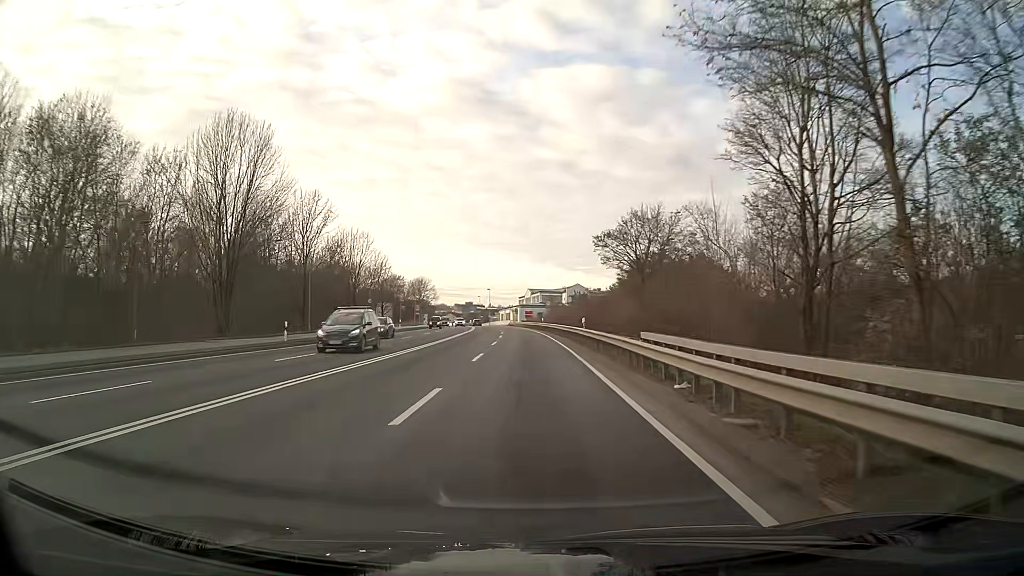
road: primary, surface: asphalt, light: Day
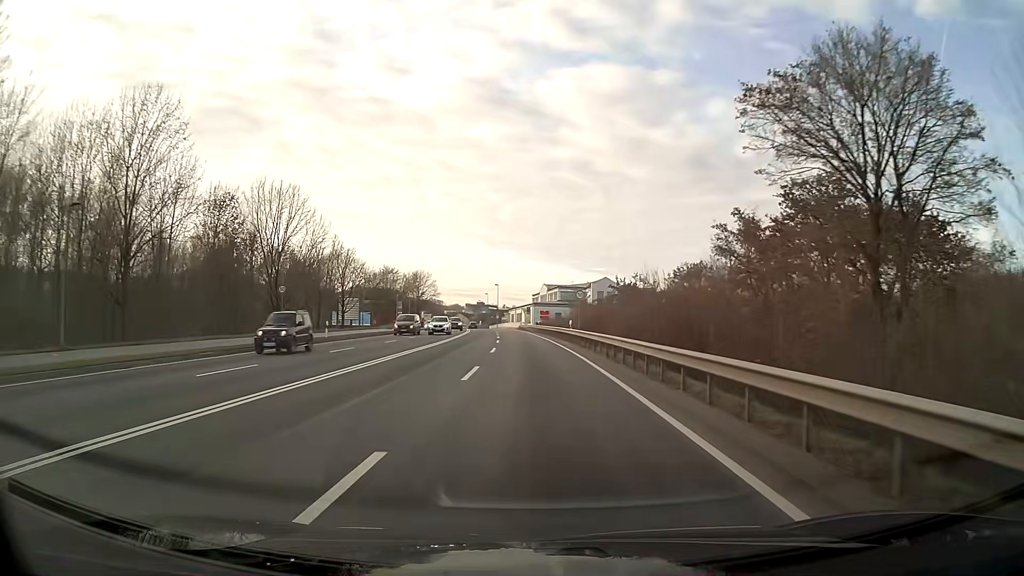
(-0.3, +29.7) m; -1°
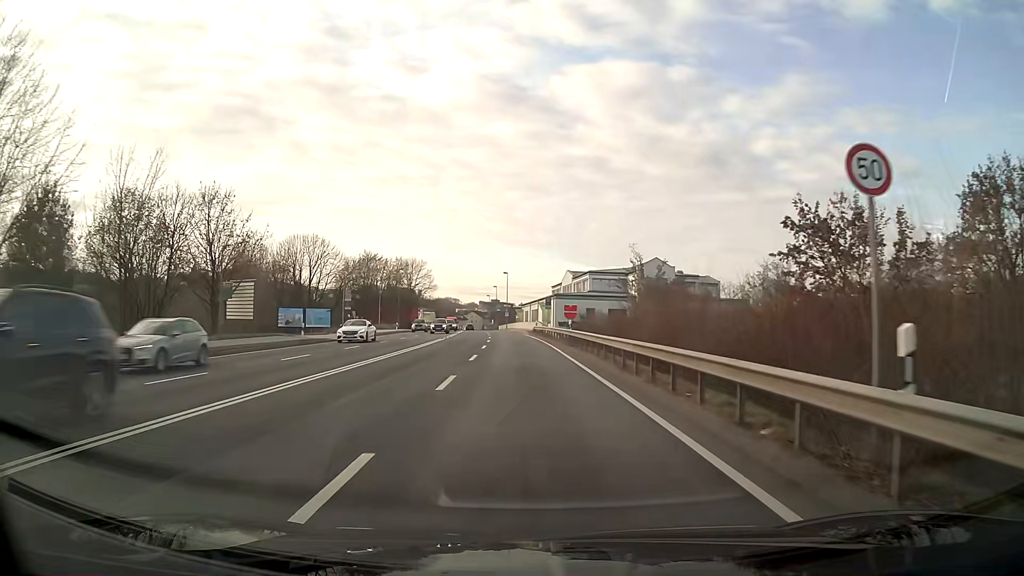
(-0.4, +36.0) m; -2°
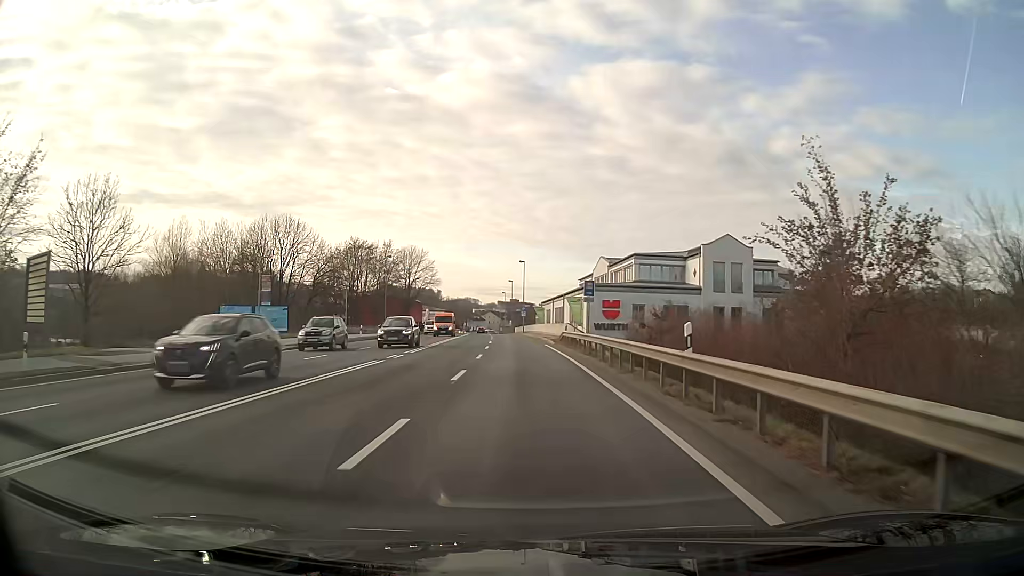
(-0.4, +24.6) m; -2°
(0, +10) (0, +20) (-1, +30) (-1, +40) (-2, +50) (-3, +60) (-4, +70) (-5, +80) (-7, +90) (-8, +100) m
